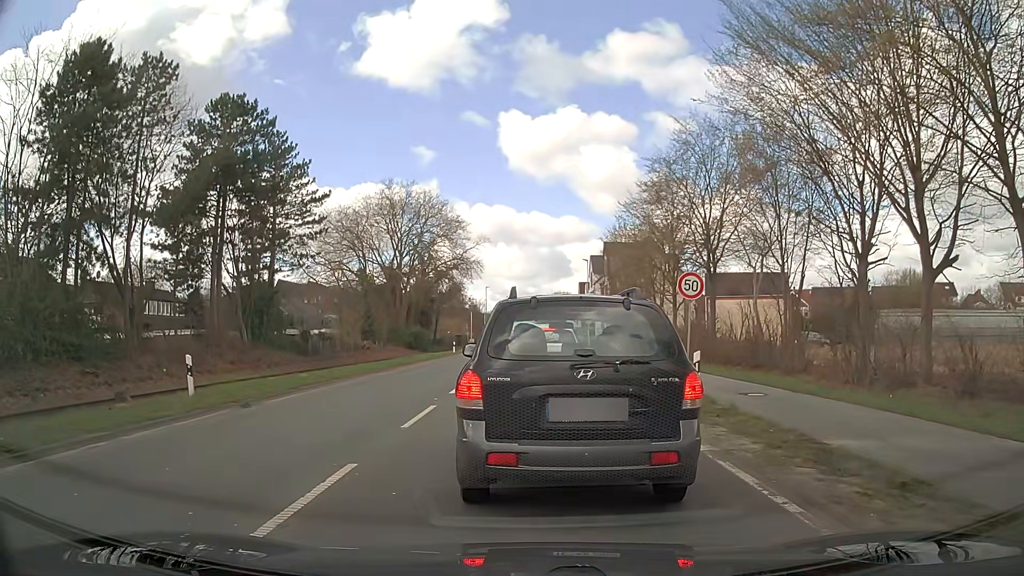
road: secondary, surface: asphalt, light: Day
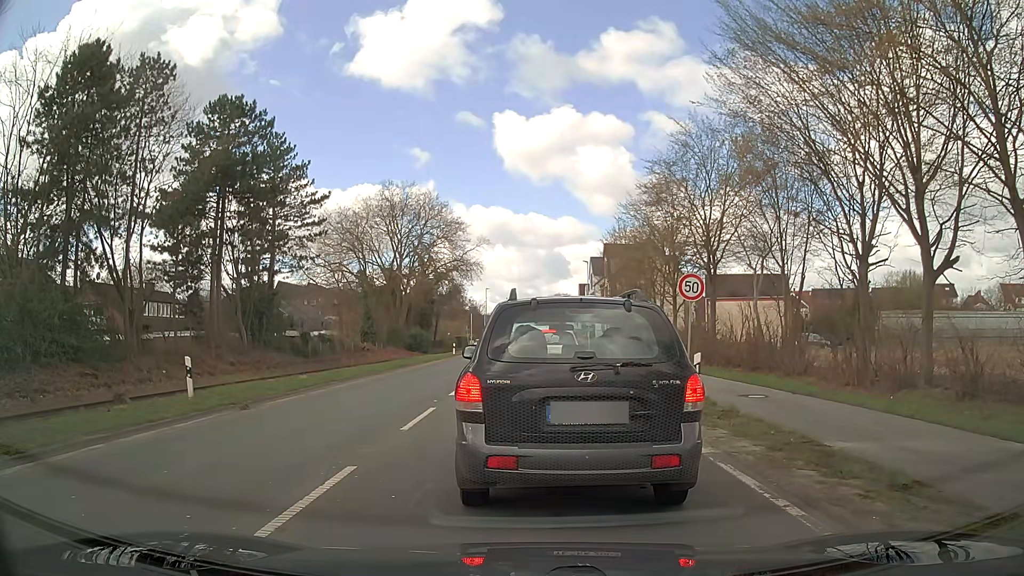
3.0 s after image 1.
(0.0, +0.1) m; 0°
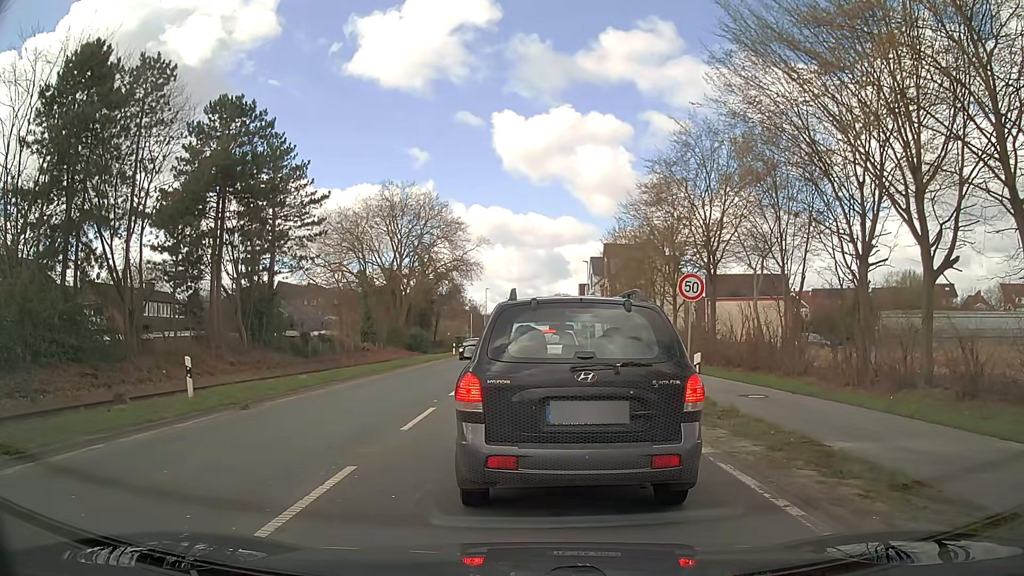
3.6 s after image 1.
(0.0, 0.0) m; 0°
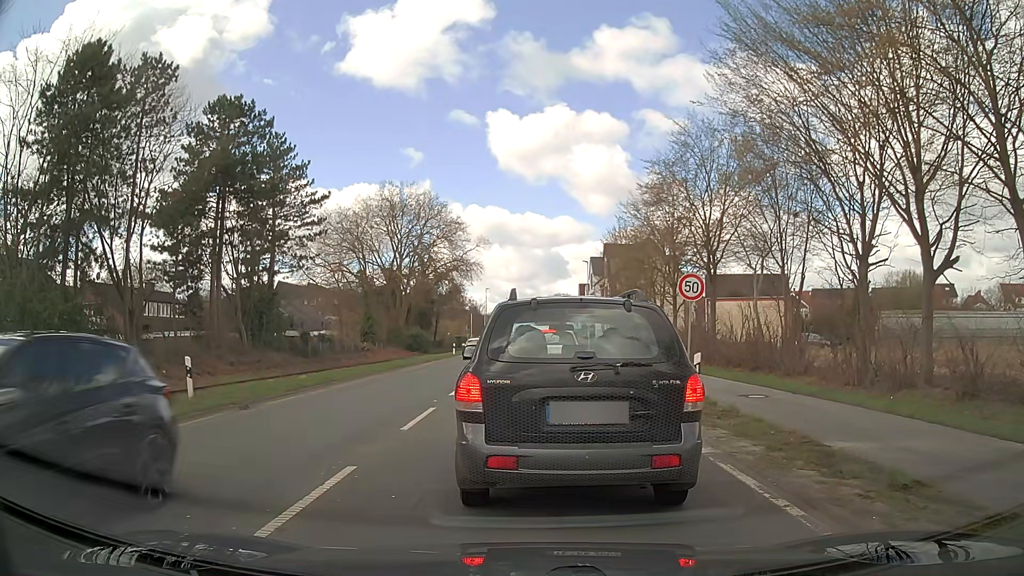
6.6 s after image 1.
(0.0, 0.0) m; 0°
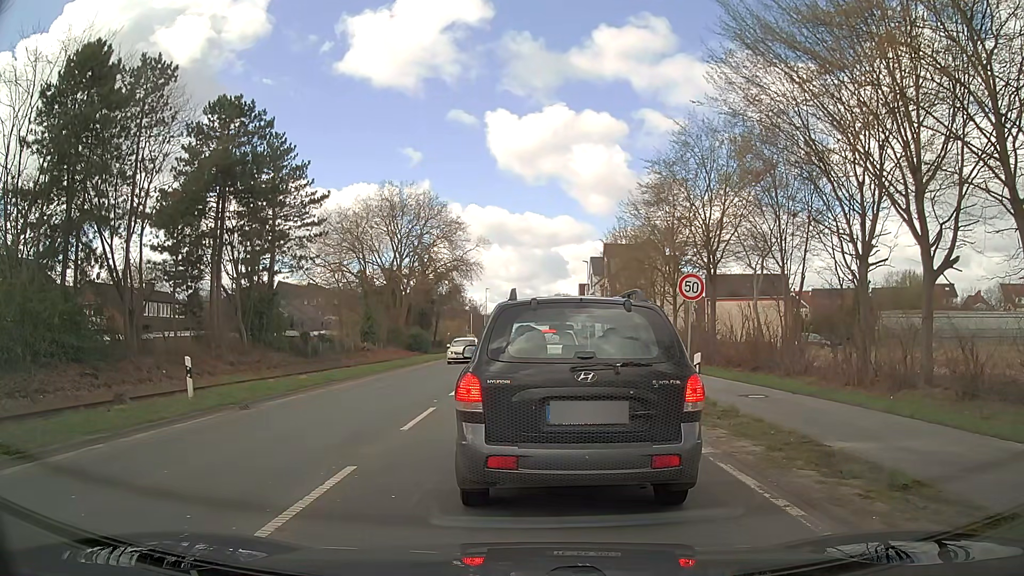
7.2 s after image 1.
(0.0, 0.0) m; 0°
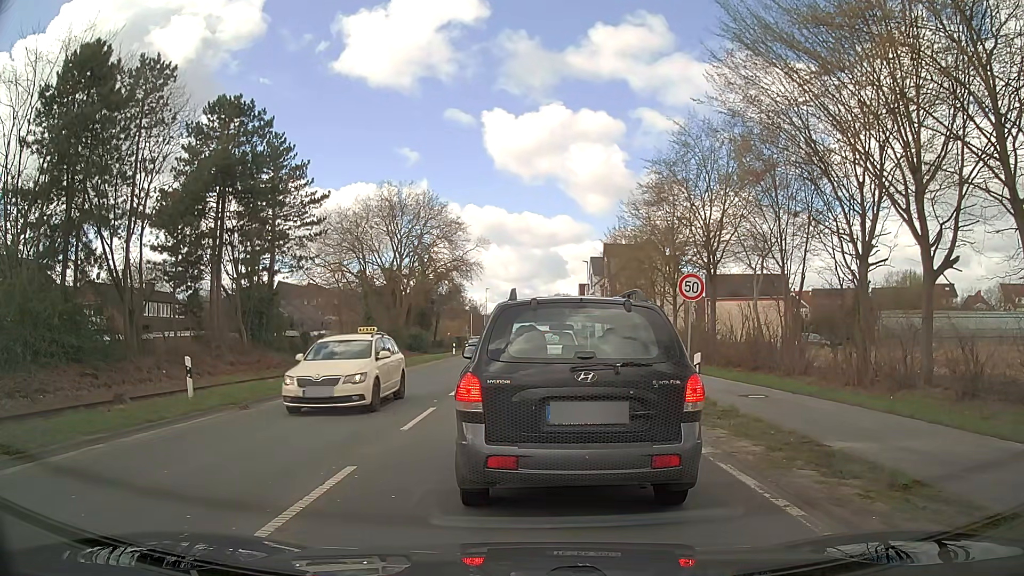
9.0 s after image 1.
(0.0, 0.0) m; 0°
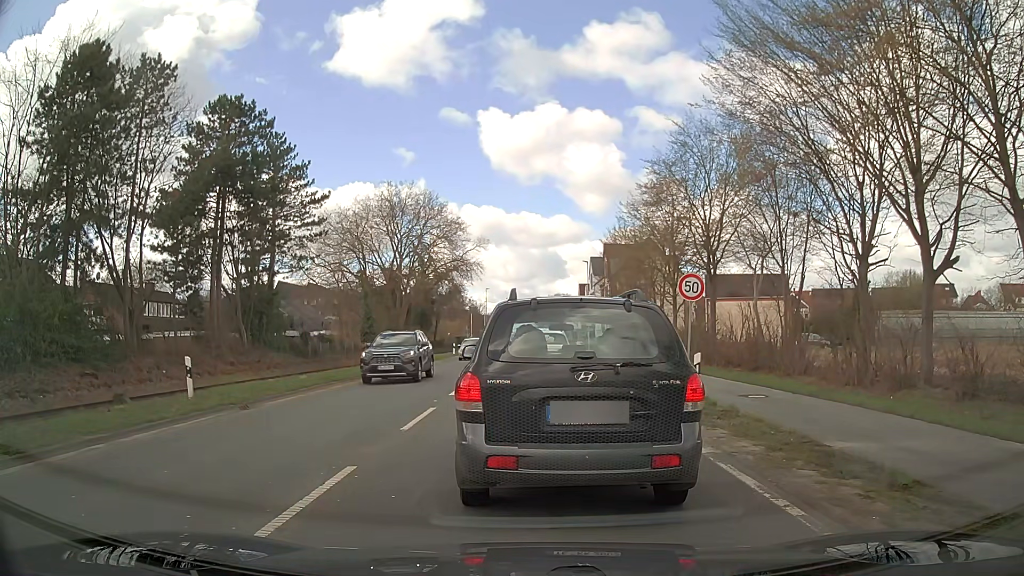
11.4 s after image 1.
(0.0, 0.0) m; 0°
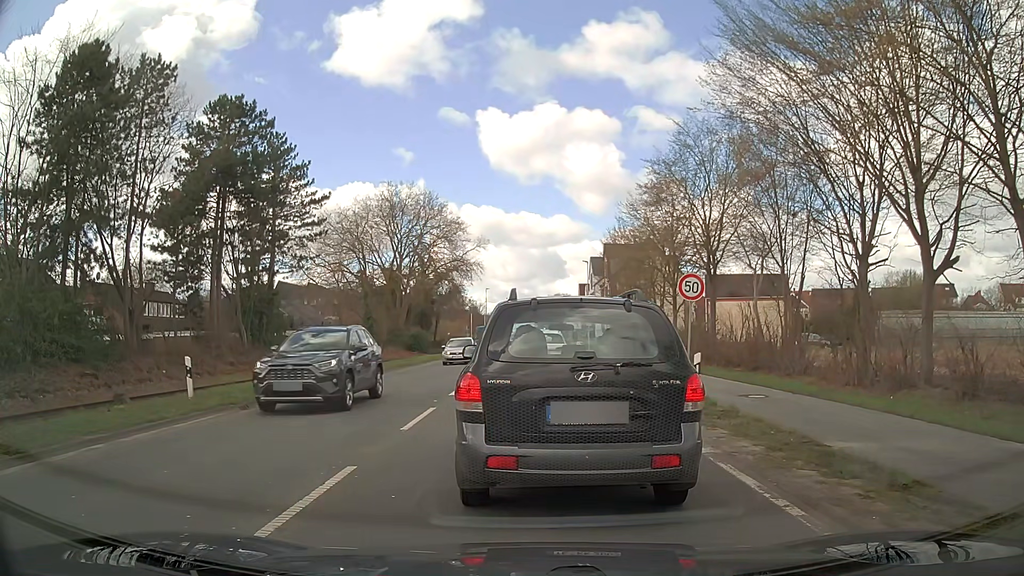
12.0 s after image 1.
(0.0, 0.0) m; 0°
(-1, +10) (-2, +20) (-3, +30) (-4, +40) (-5, +50) (-6, +60) (-7, +70) (-7, +80) (-8, +90) (-8, +100) m
